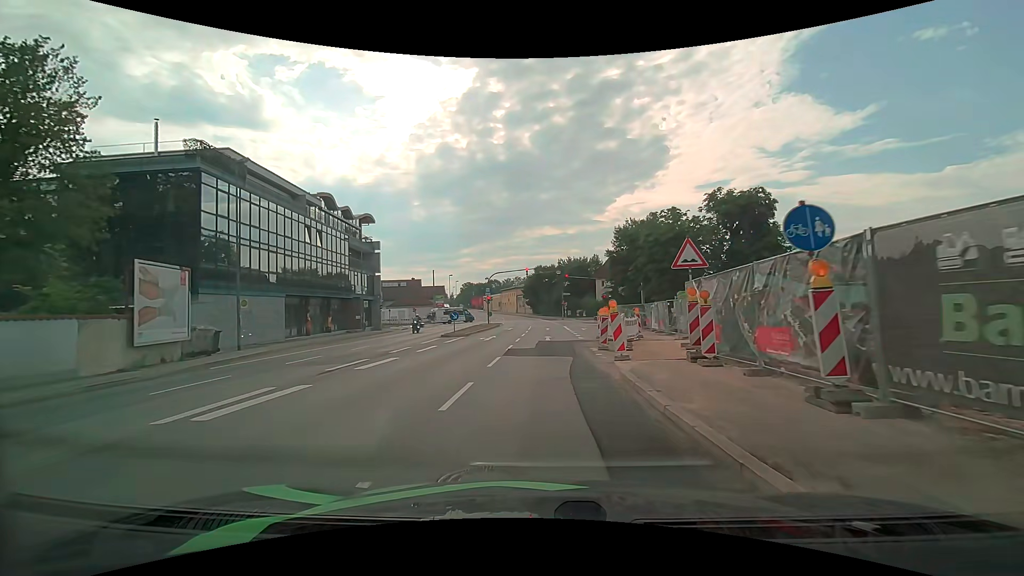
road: primary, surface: asphalt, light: Day
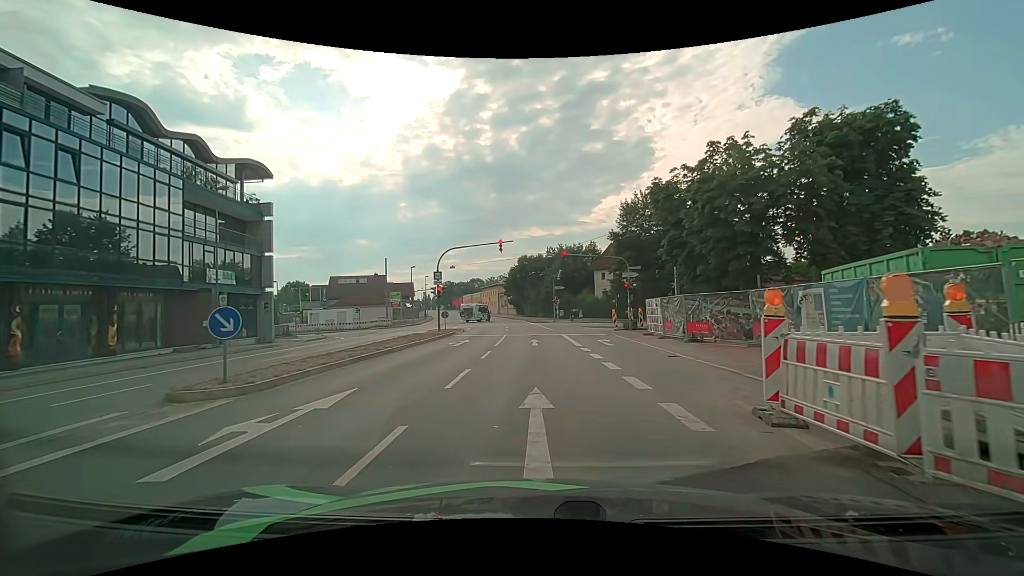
(+0.2, +21.8) m; +2°
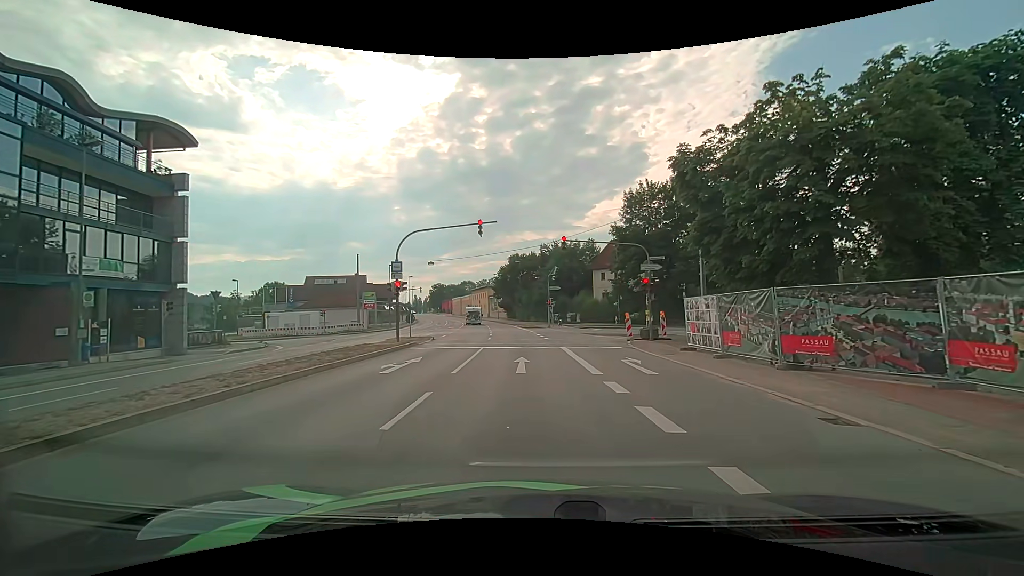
(0.0, +8.6) m; 0°
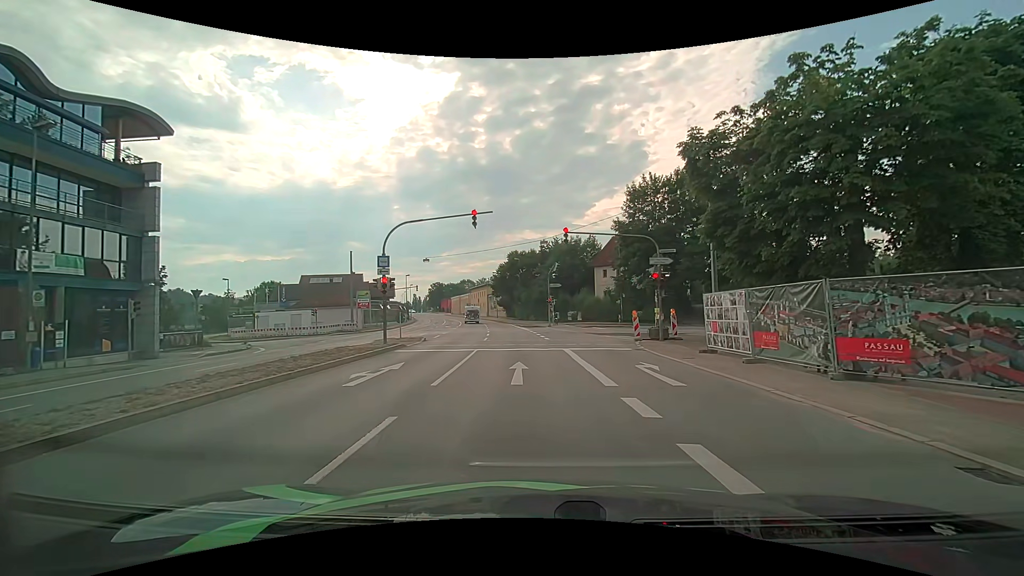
(0.0, +2.2) m; 0°
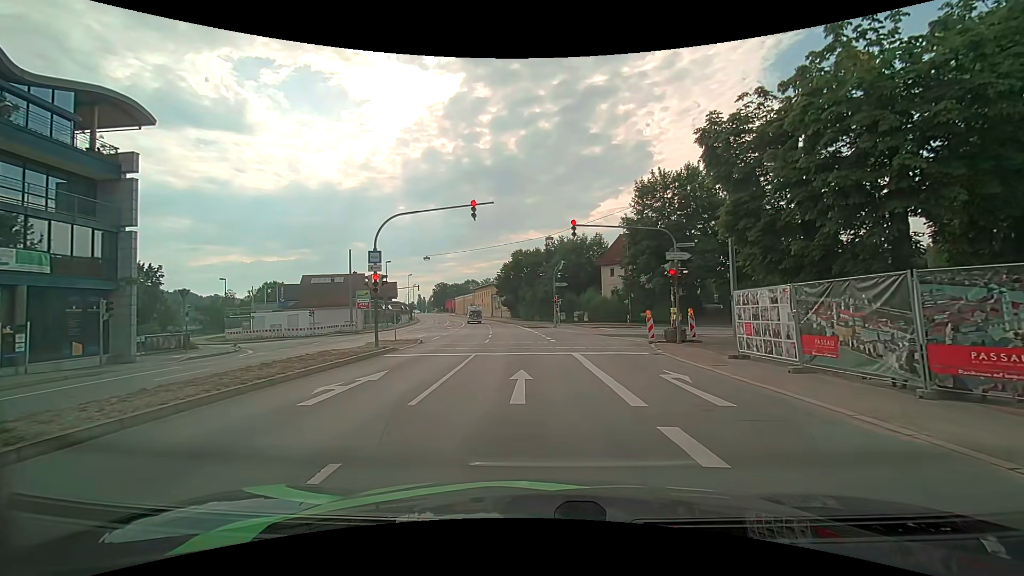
(0.0, +2.1) m; 0°
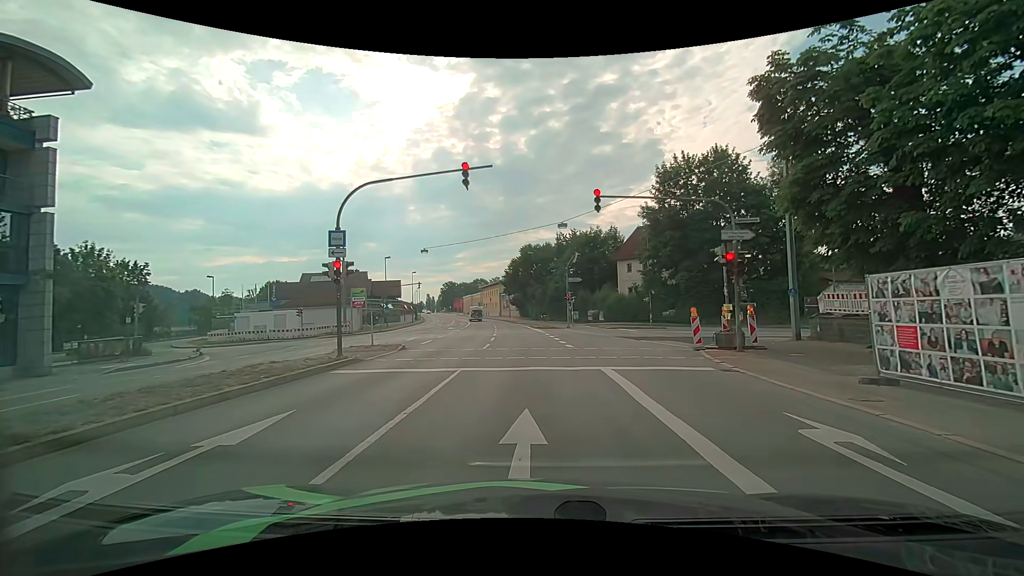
(-0.1, +5.4) m; -1°
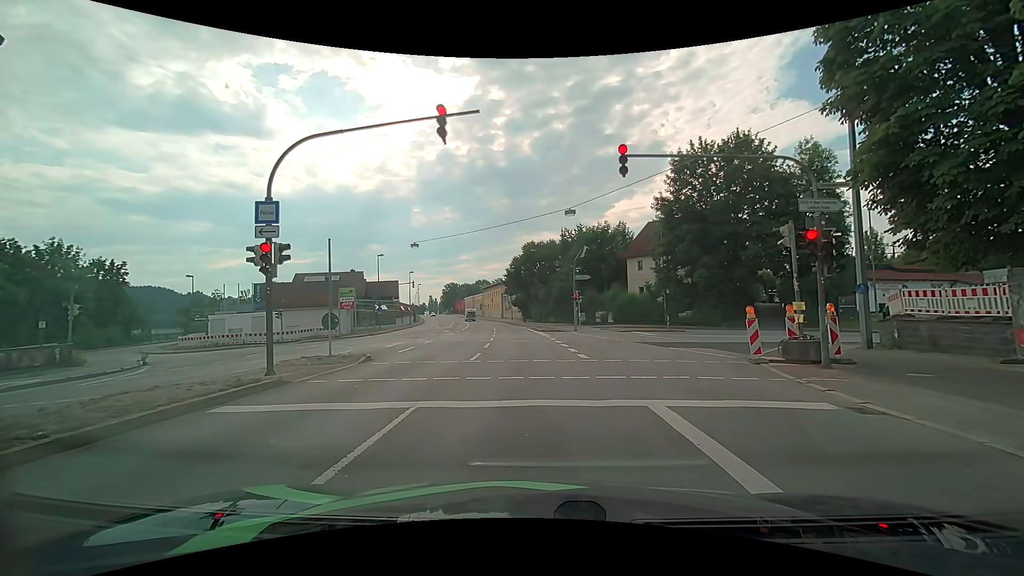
(0.0, +4.7) m; -1°
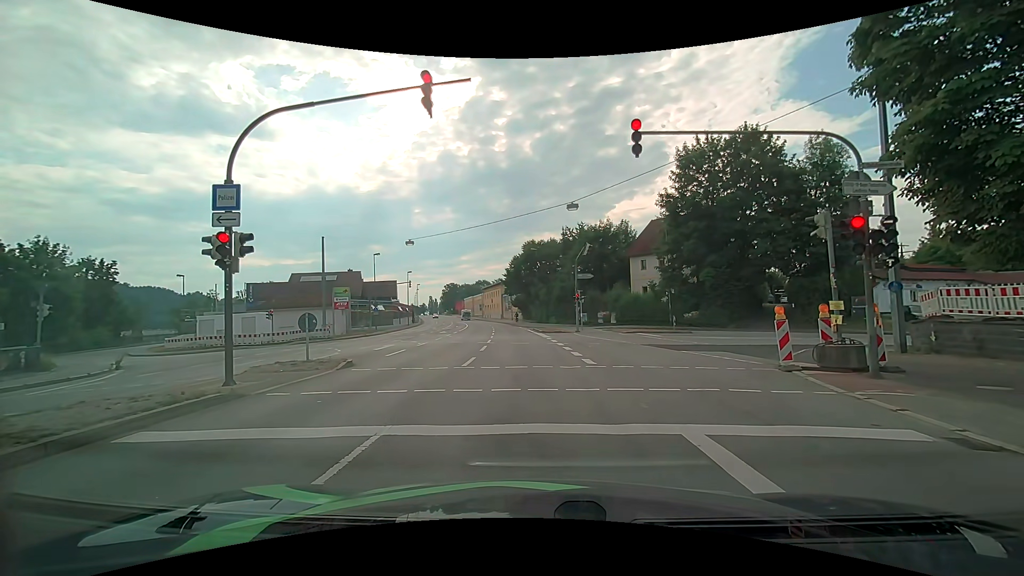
(0.0, +1.7) m; 0°
(0, +10) (0, +20) (-1, +30) (-1, +40) (-2, +50) (-3, +60) (-5, +70) (-6, +80) (-8, +90) (-10, +99) m
